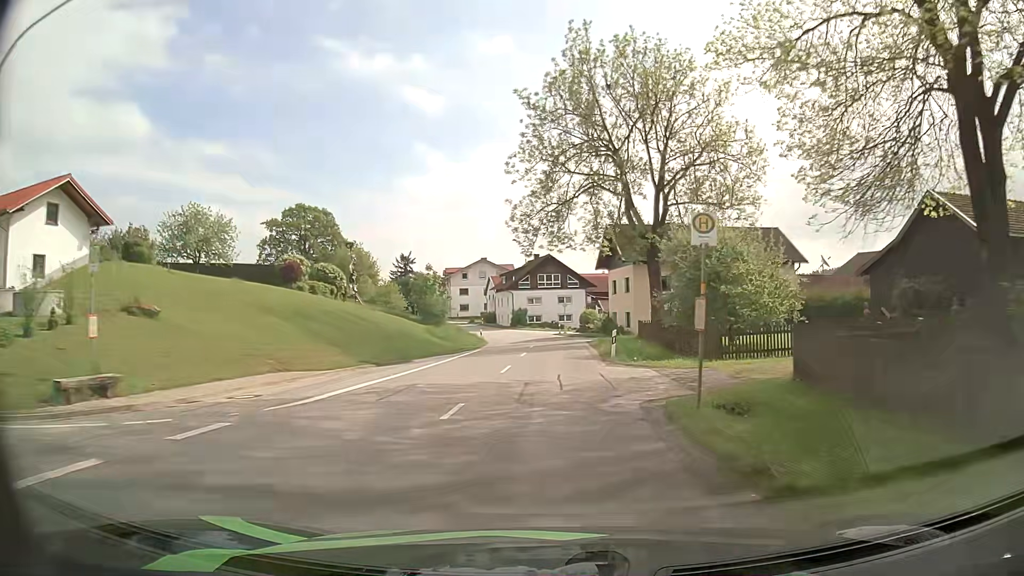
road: secondary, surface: asphalt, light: Day
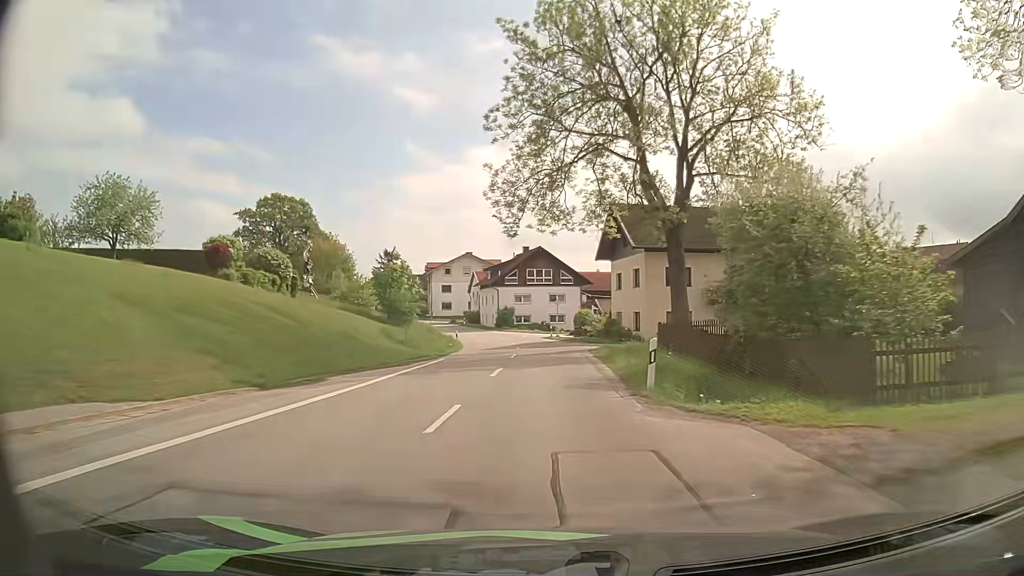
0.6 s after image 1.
(+0.1, +10.2) m; +1°
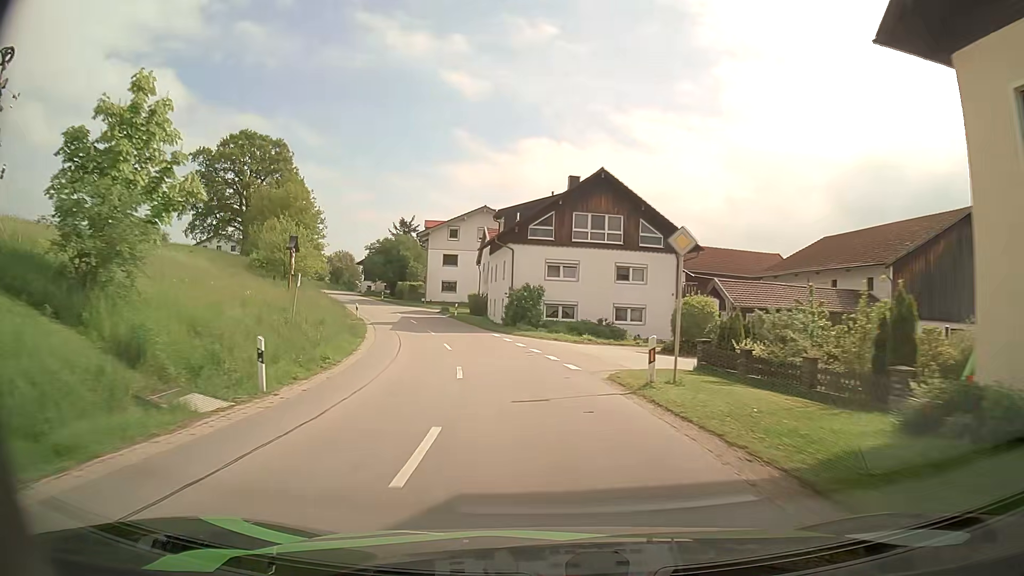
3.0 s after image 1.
(-0.5, +39.0) m; -4°
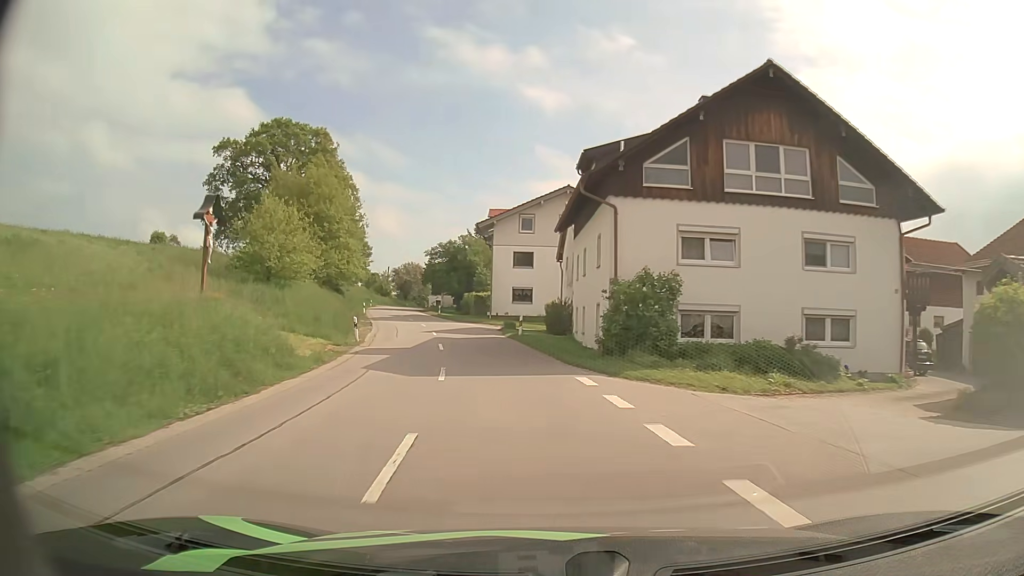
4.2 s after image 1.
(-1.2, +18.4) m; -7°
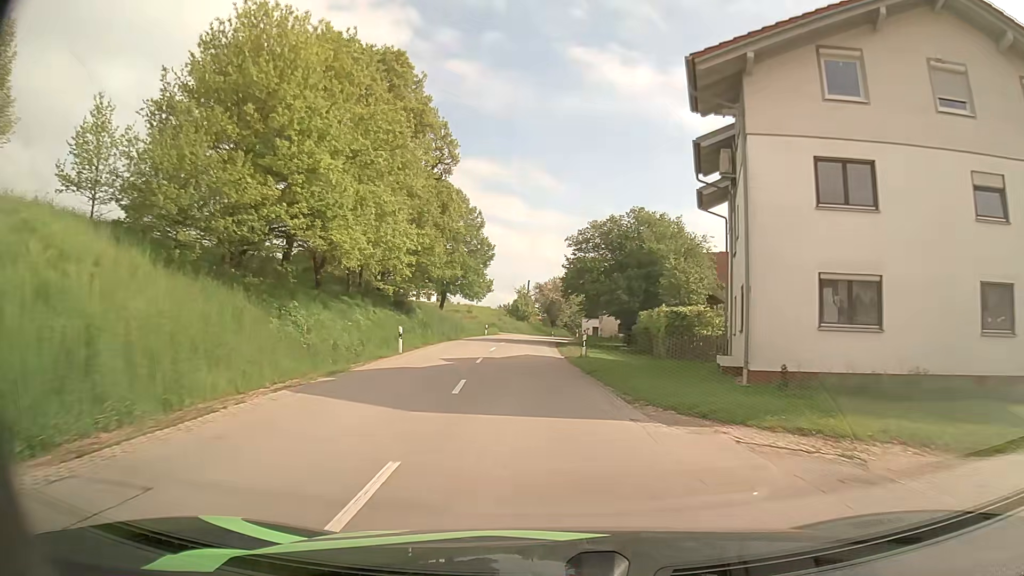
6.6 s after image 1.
(-5.1, +37.5) m; -14°
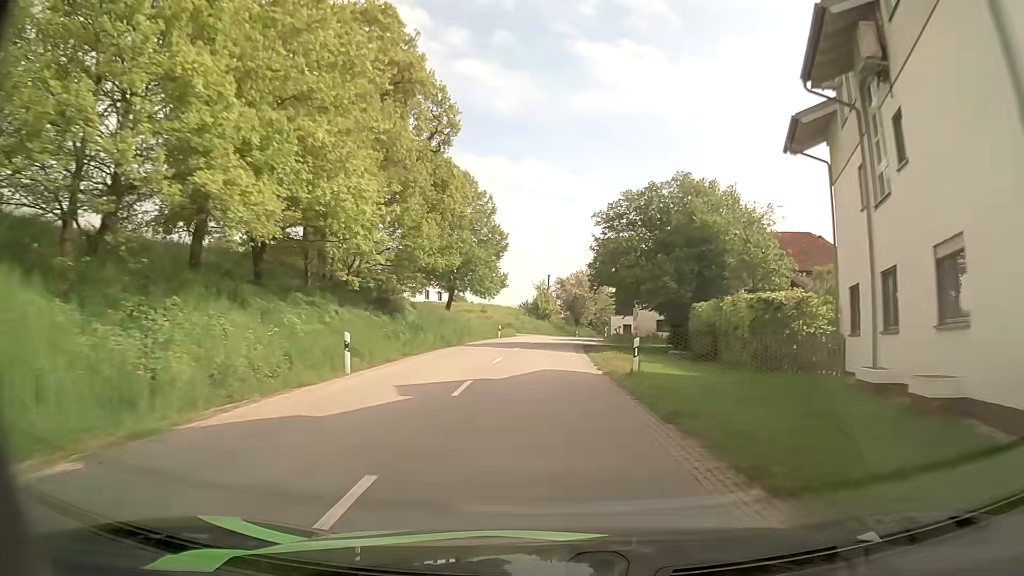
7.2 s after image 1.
(-0.2, +9.7) m; -2°
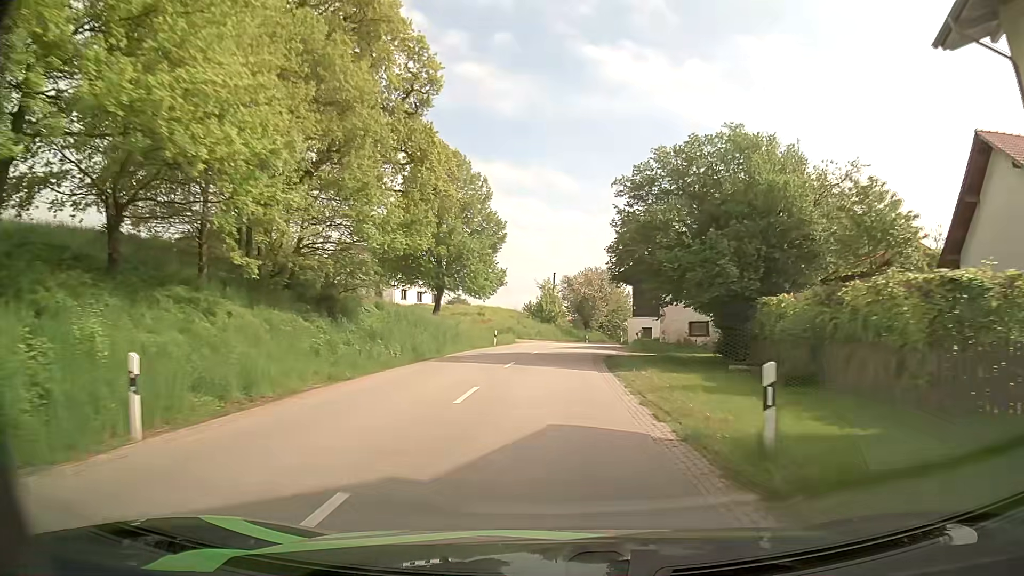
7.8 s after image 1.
(-0.1, +9.6) m; -1°
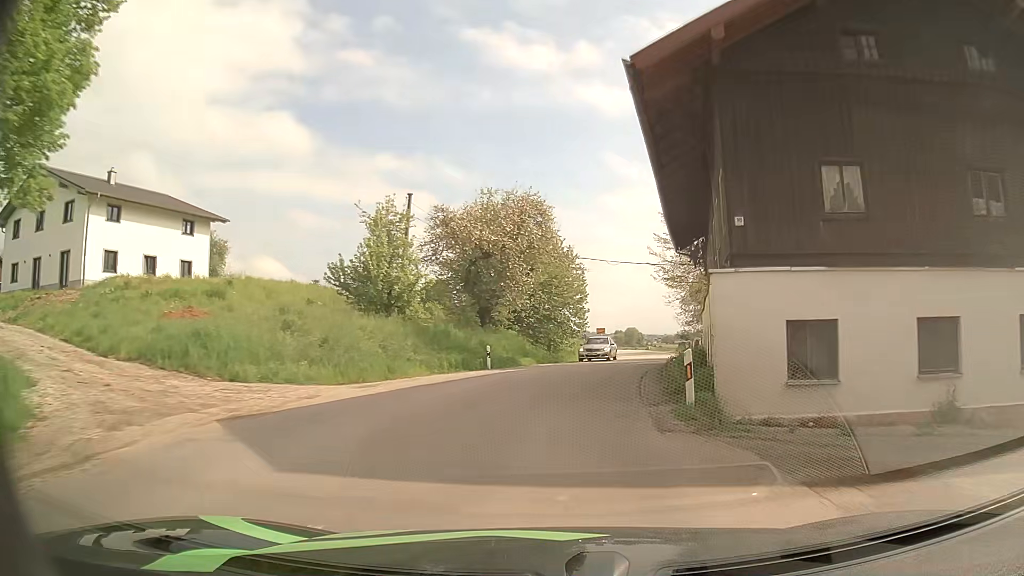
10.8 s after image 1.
(+2.1, +46.3) m; +8°
(0, +10) (+2, +20) (+4, +30) (+6, +39) (+8, +49) (+10, +59) (+11, +69) (+11, +79) (+11, +89) (+10, +99) m
